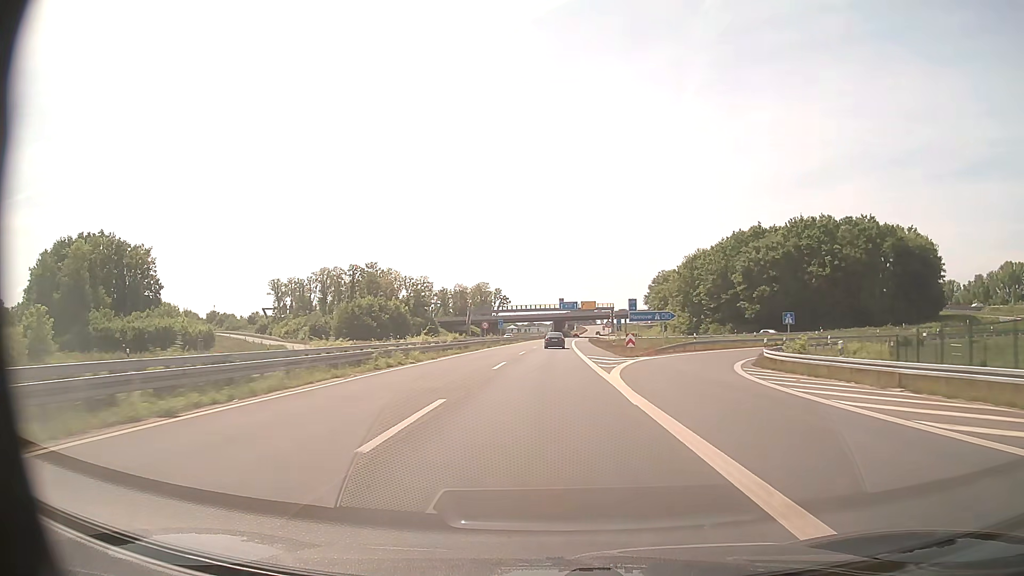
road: trunk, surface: asphalt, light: Day
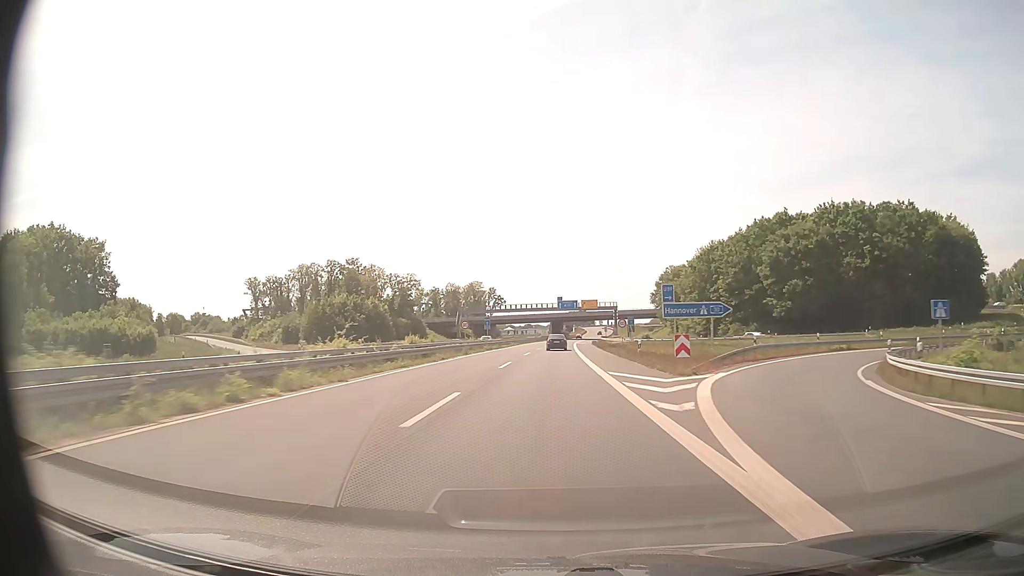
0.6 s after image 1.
(+0.1, +15.6) m; 0°
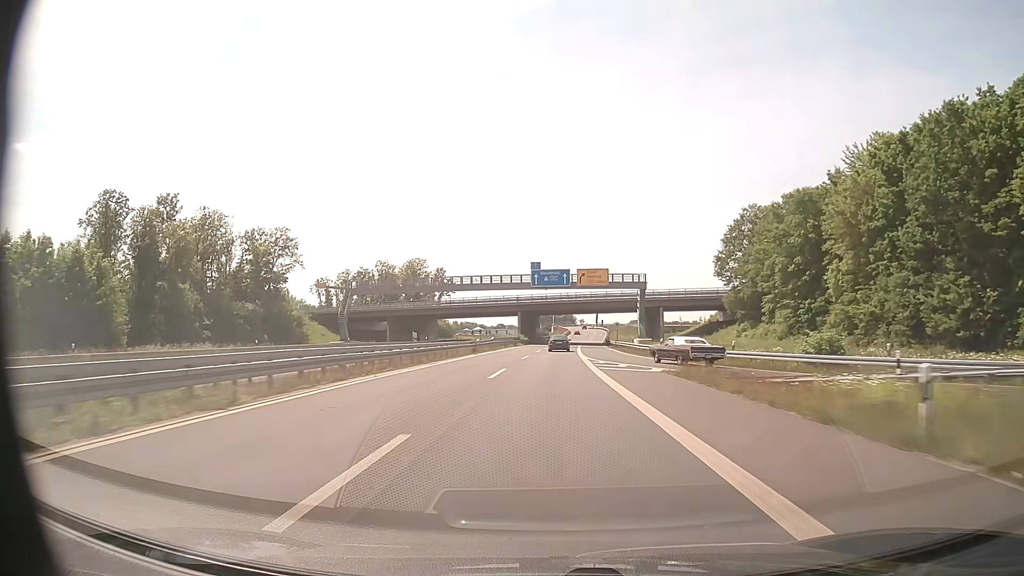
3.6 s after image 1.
(+1.2, +78.6) m; +2°
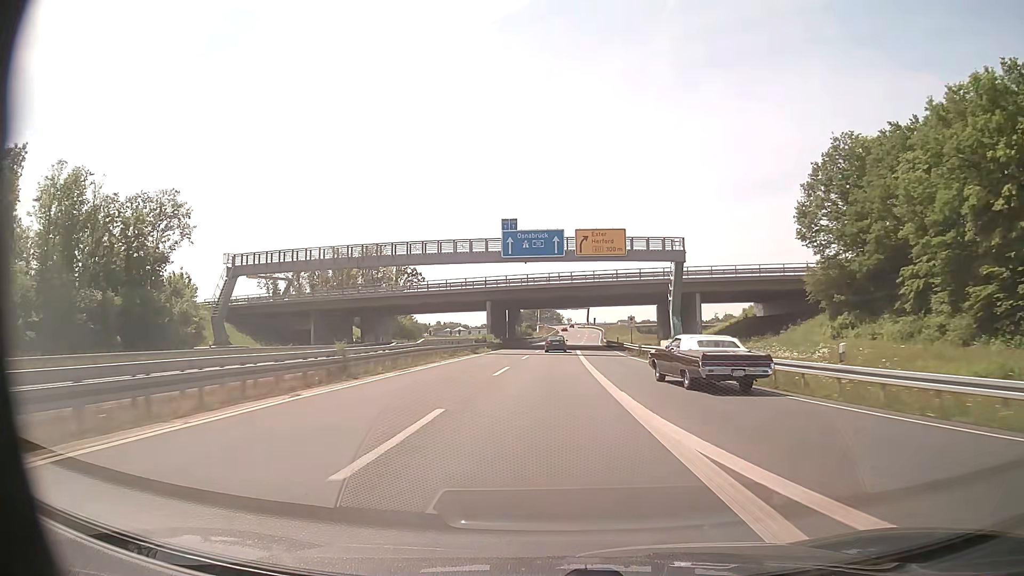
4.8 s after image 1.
(+0.4, +31.7) m; +1°
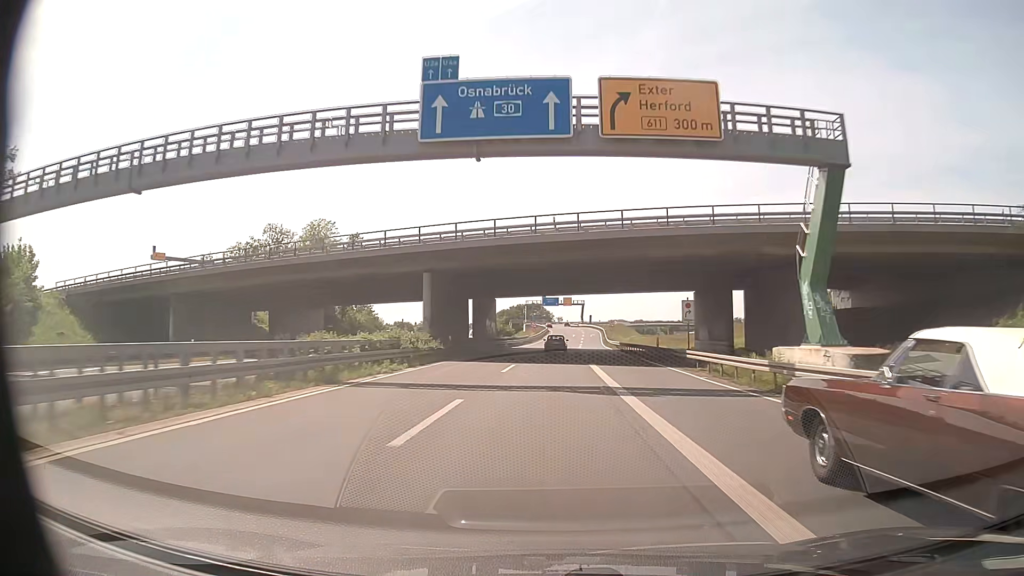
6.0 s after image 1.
(+0.2, +31.8) m; +1°
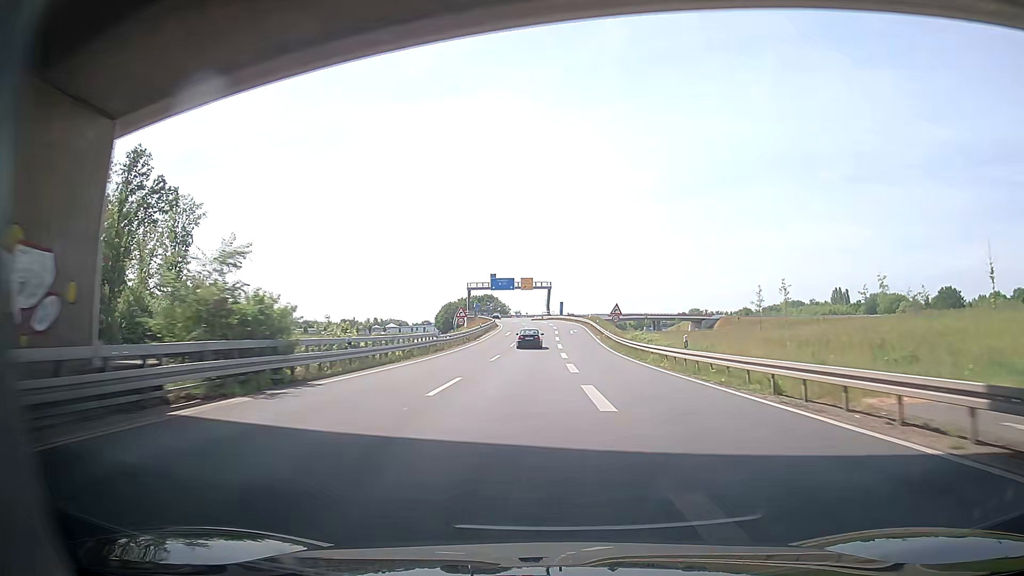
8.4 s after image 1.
(+1.3, +63.3) m; +3°
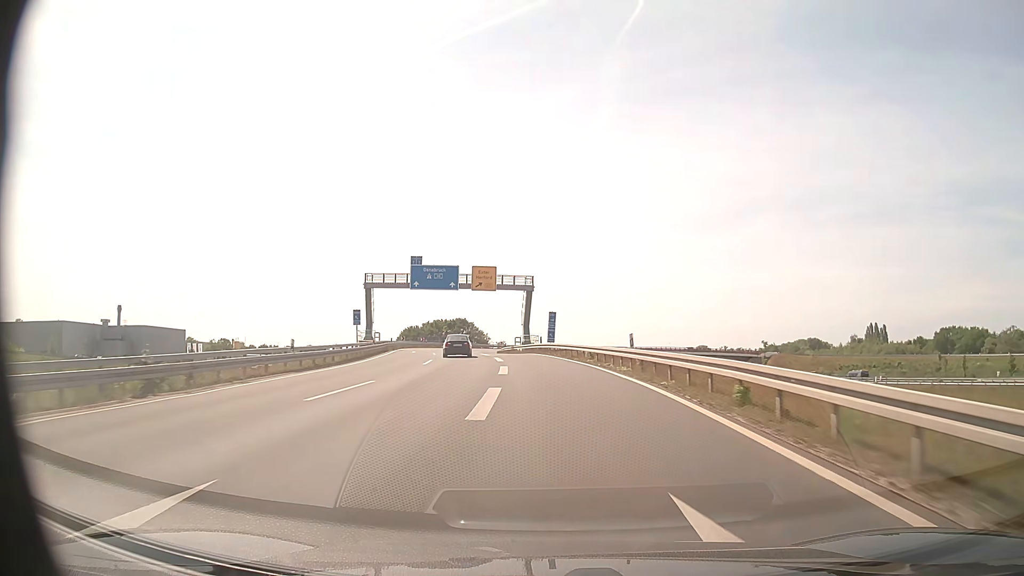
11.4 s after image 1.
(+2.7, +73.4) m; +1°
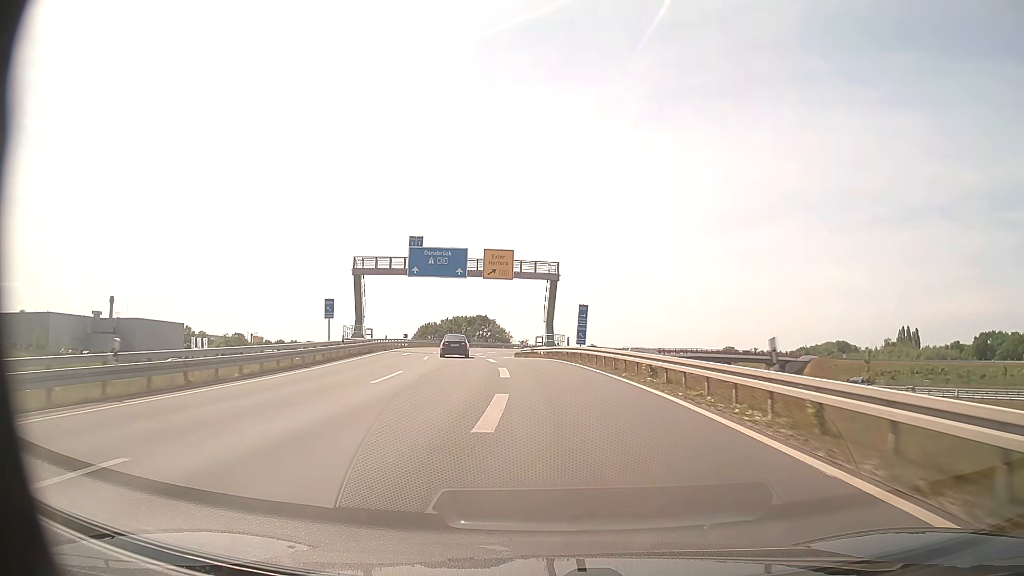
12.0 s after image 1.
(-0.2, +13.0) m; -2°
(0, +10) (-1, +20) (-1, +30) (-3, +40) (-4, +50) (-5, +60) (-6, +70) (-6, +80) (-5, +90) (-2, +99) m
